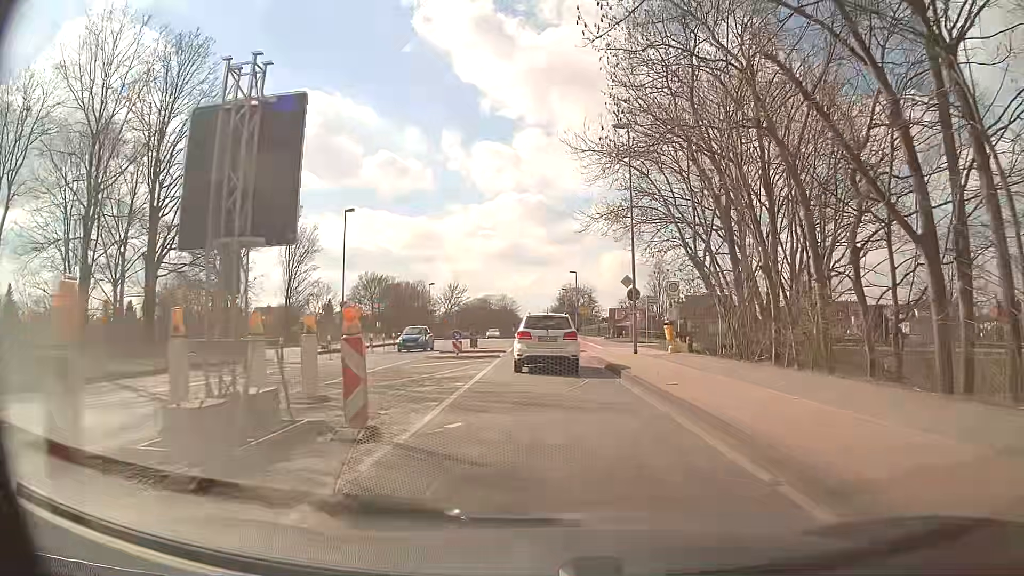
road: secondary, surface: asphalt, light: Day
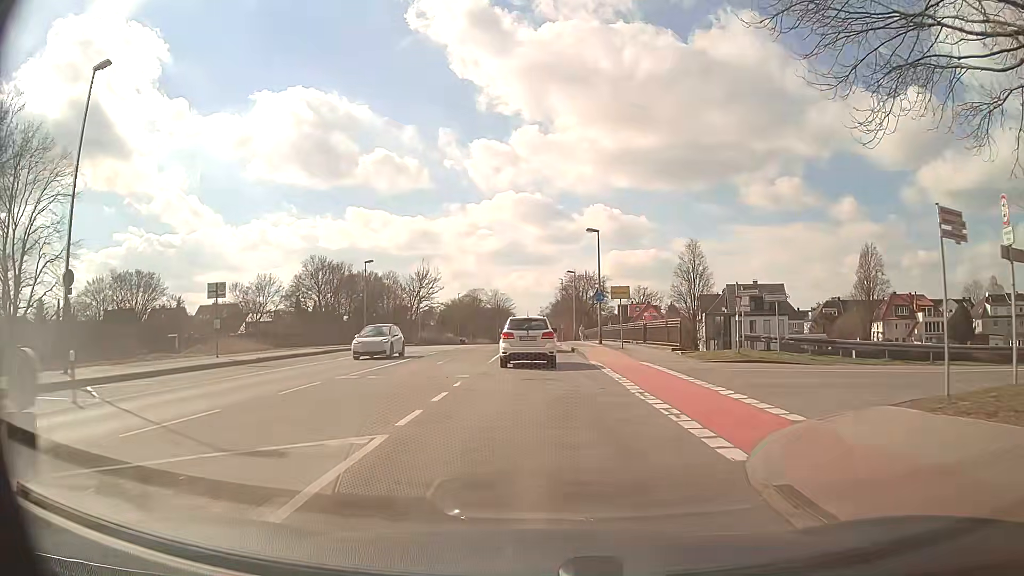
(-0.1, +32.4) m; 0°
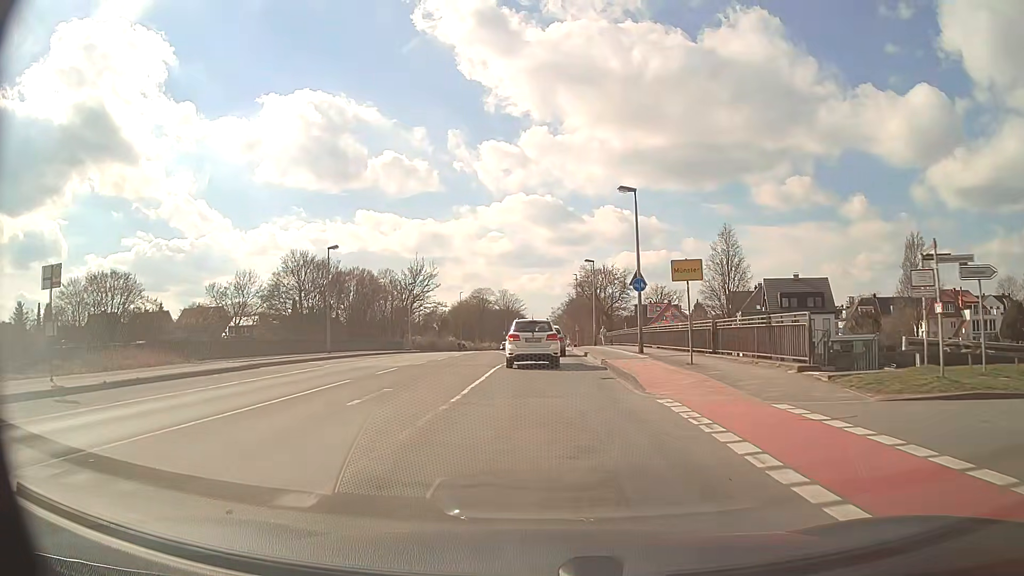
(0.0, +13.3) m; -1°
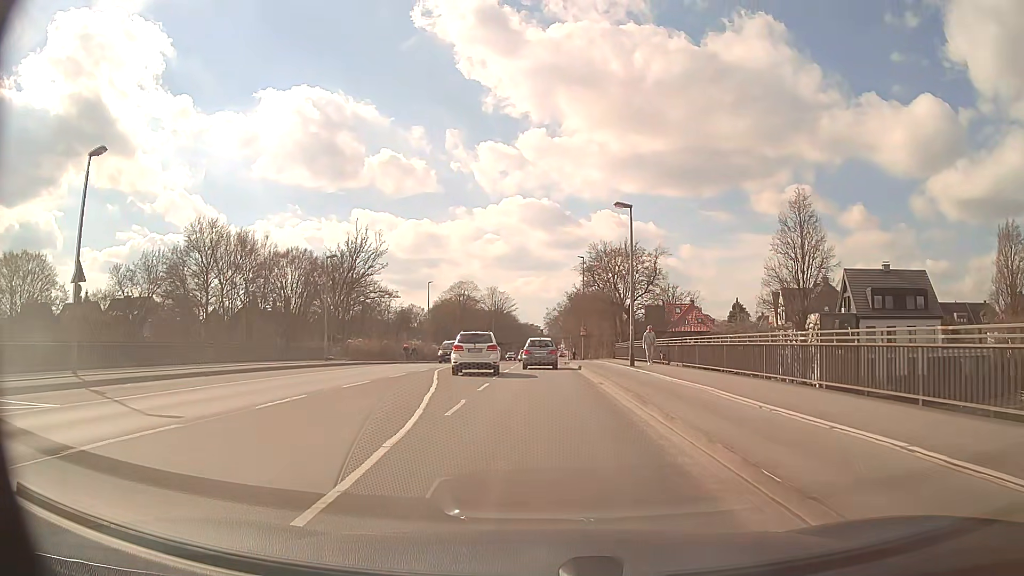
(0.0, +27.2) m; 0°
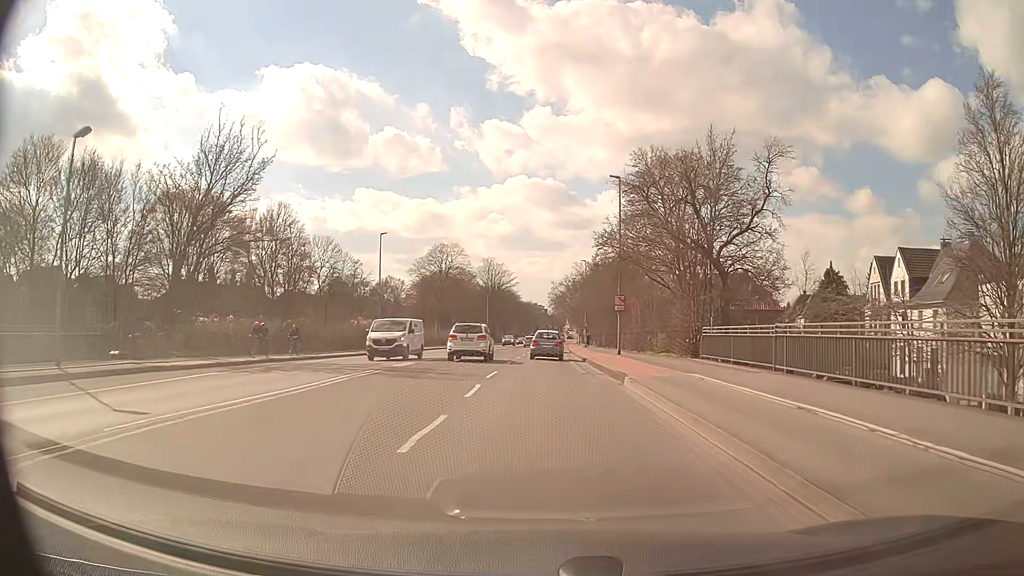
(-0.2, +29.1) m; 0°
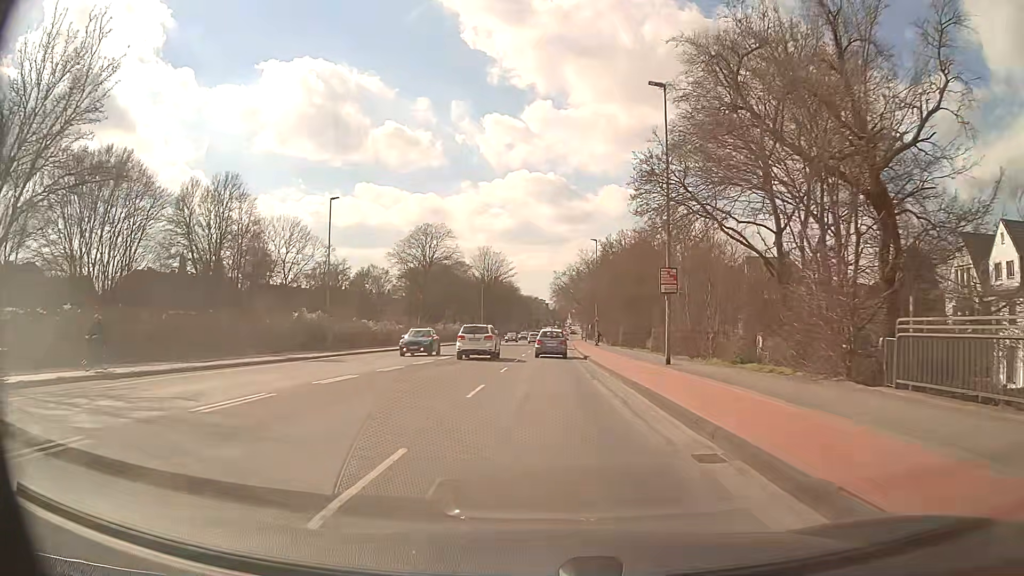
(0.0, +15.1) m; 0°
